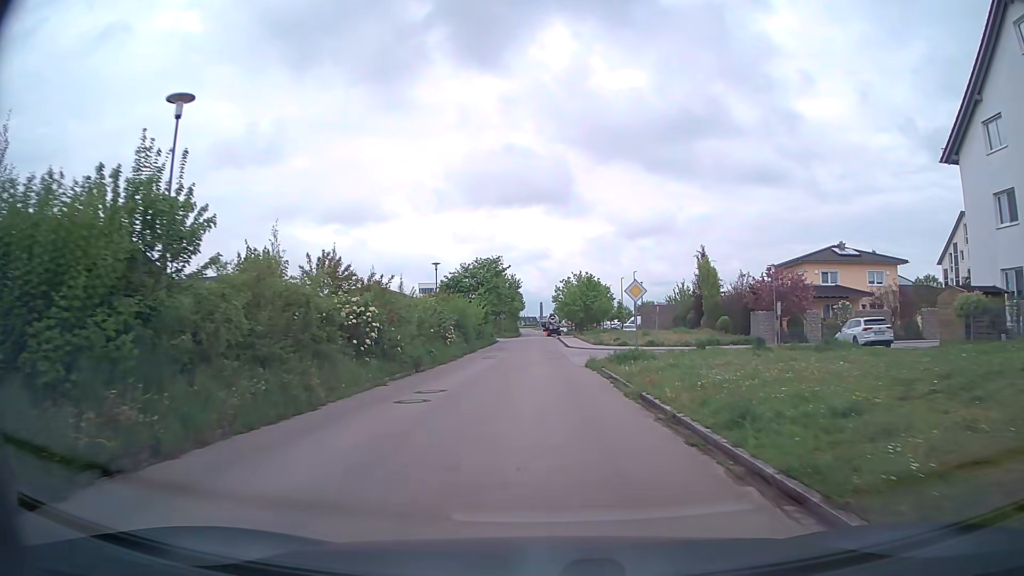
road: residential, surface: asphalt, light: Day
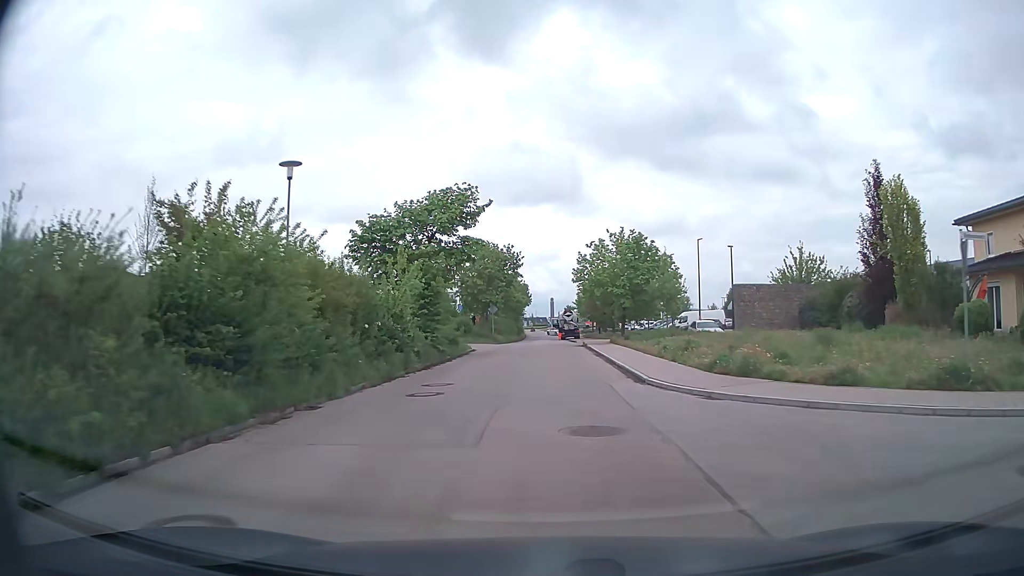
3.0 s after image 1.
(-0.2, +32.7) m; -1°
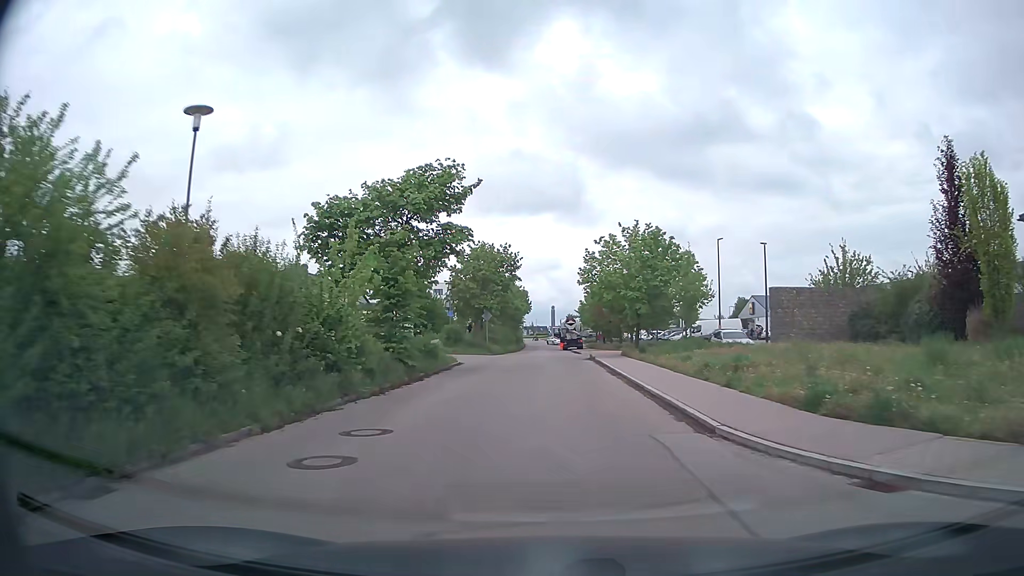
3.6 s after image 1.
(0.0, +6.4) m; 0°
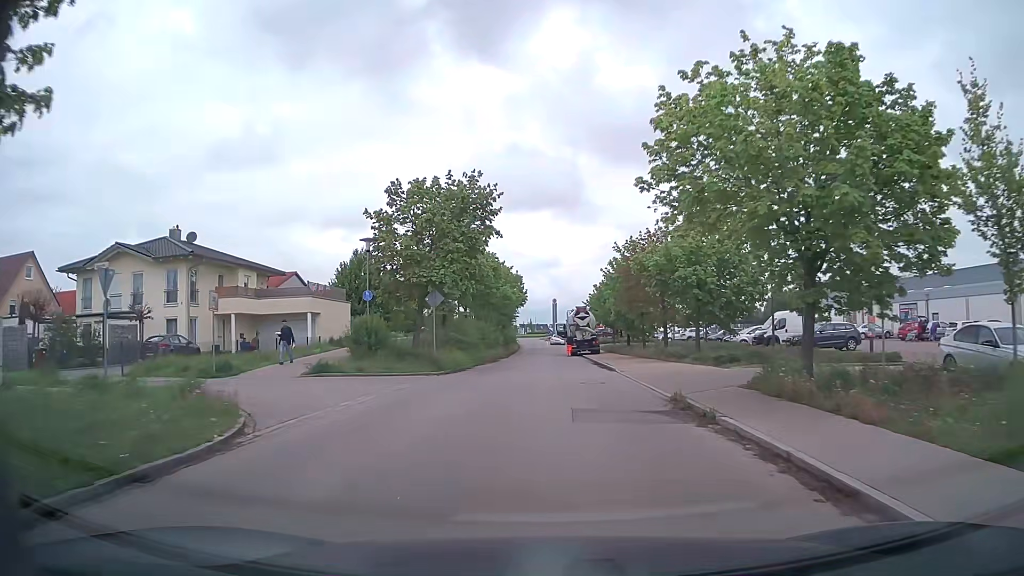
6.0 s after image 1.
(+0.2, +24.5) m; 0°
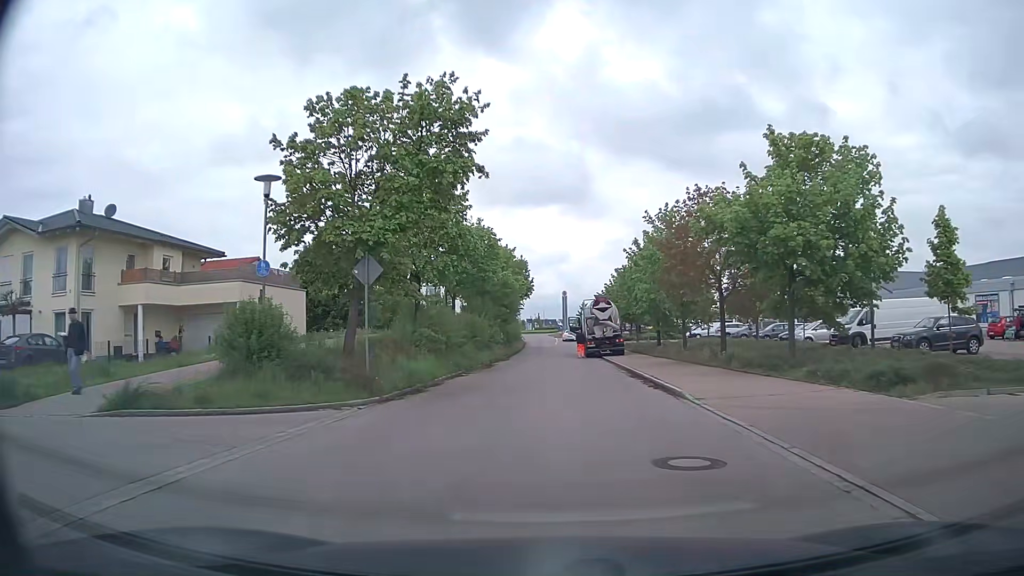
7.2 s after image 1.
(0.0, +11.6) m; 0°
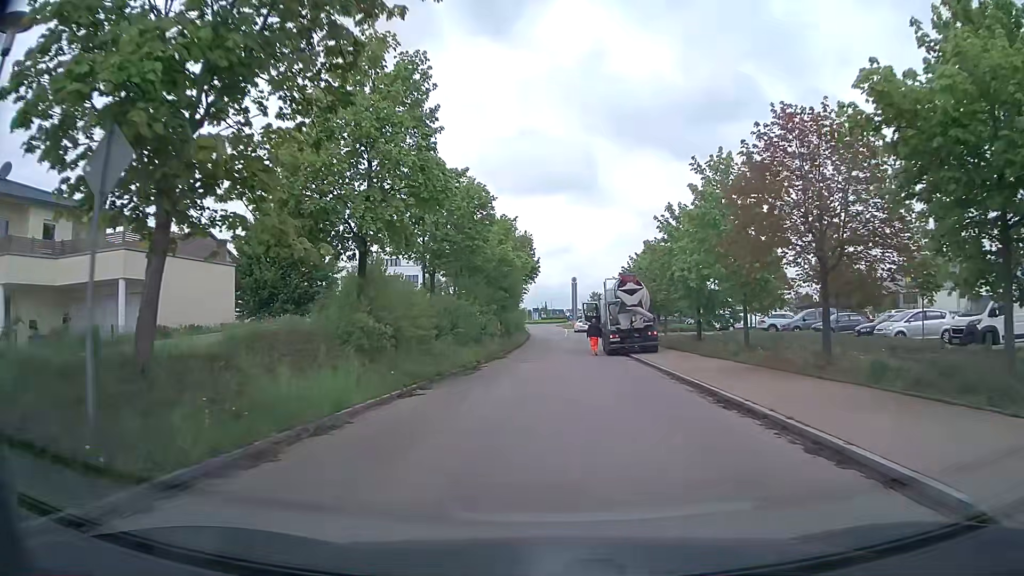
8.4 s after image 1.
(-0.1, +10.5) m; -1°
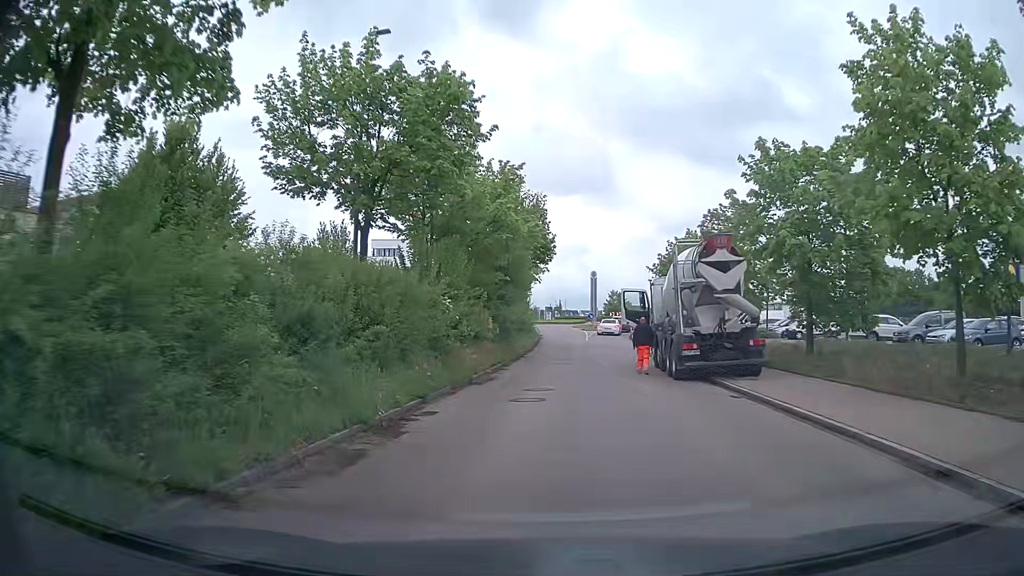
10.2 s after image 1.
(-0.1, +14.5) m; -1°
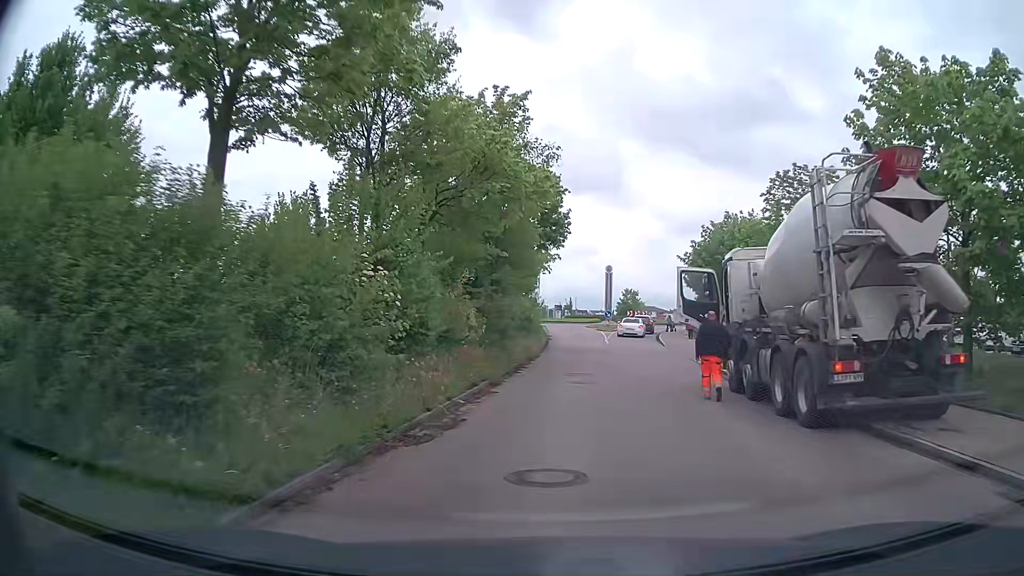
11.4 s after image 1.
(-0.1, +9.2) m; -1°
(0, +10) (+1, +20) (+3, +30) (+5, +40) (+6, +49) (+8, +59) (+12, +68) (+19, +76) (+23, +85) (+21, +94) m
